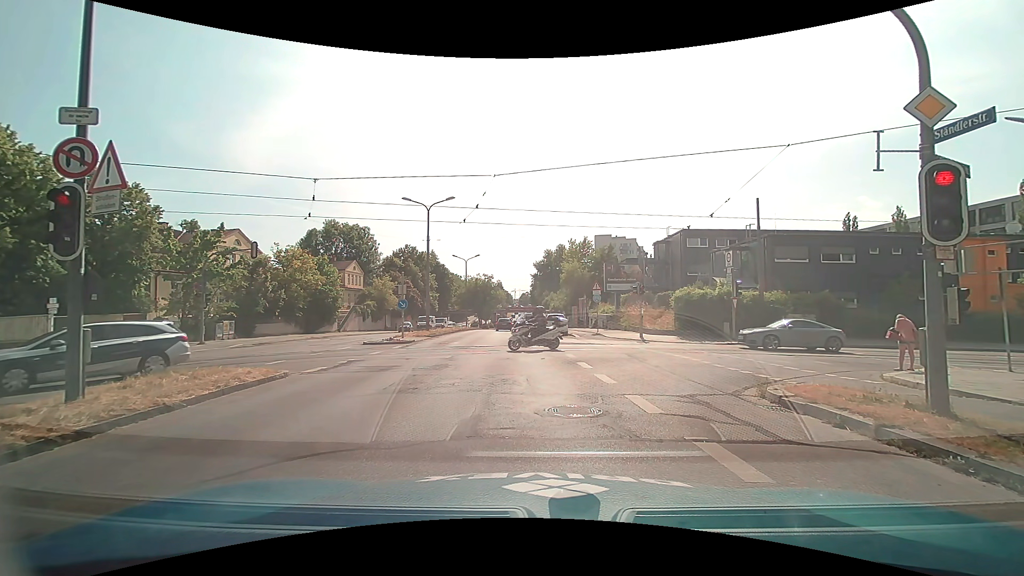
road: secondary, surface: asphalt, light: Day
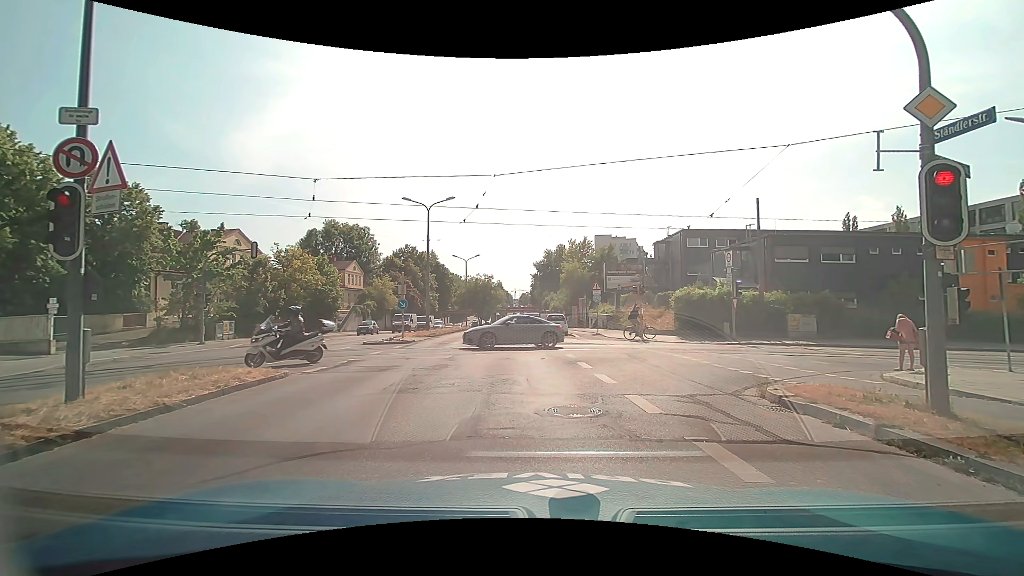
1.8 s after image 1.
(0.0, 0.0) m; 0°
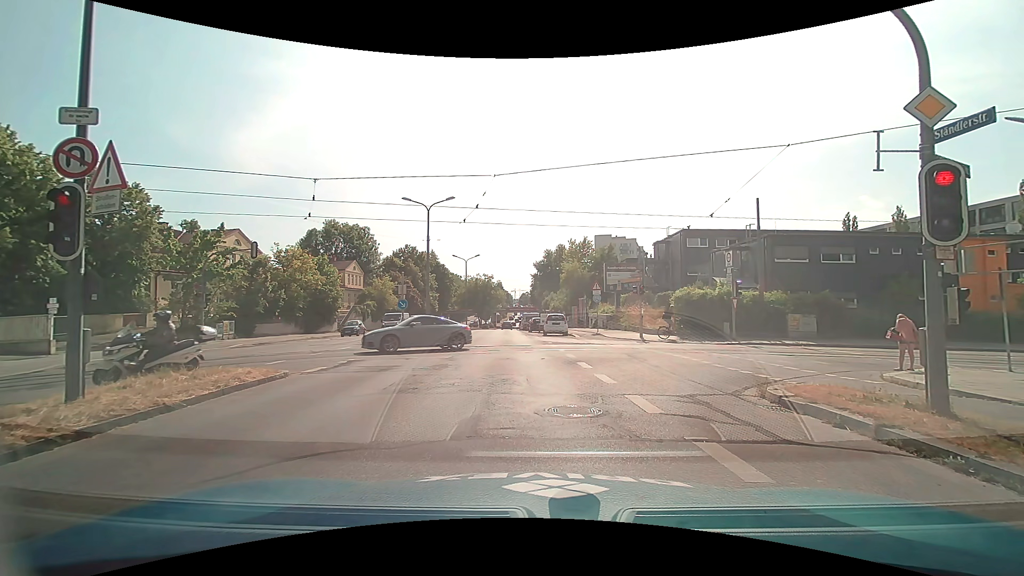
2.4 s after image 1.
(0.0, 0.0) m; 0°
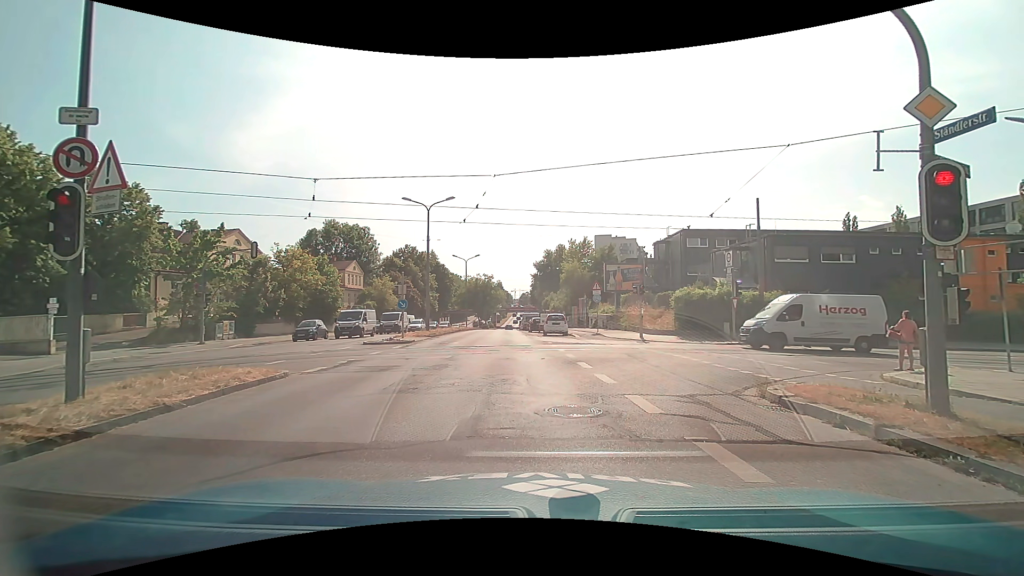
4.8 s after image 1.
(0.0, 0.0) m; 0°
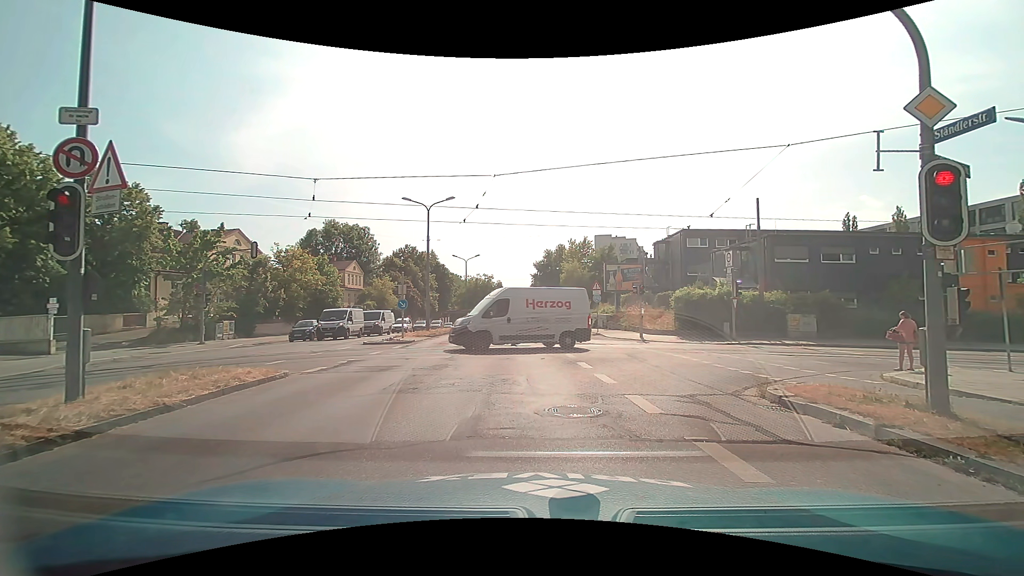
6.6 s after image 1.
(0.0, 0.0) m; 0°
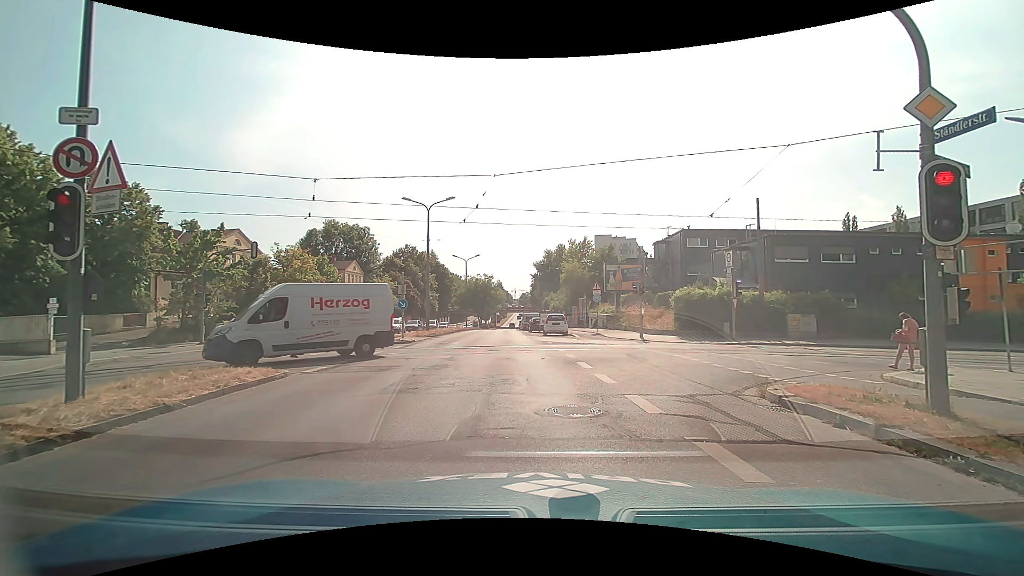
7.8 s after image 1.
(0.0, 0.0) m; 0°
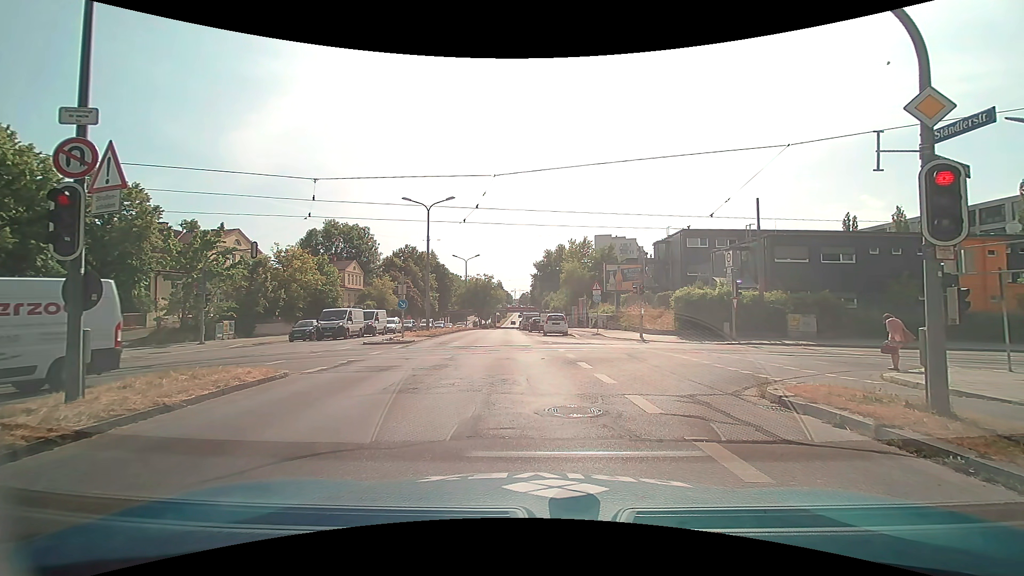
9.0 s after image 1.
(0.0, 0.0) m; 0°
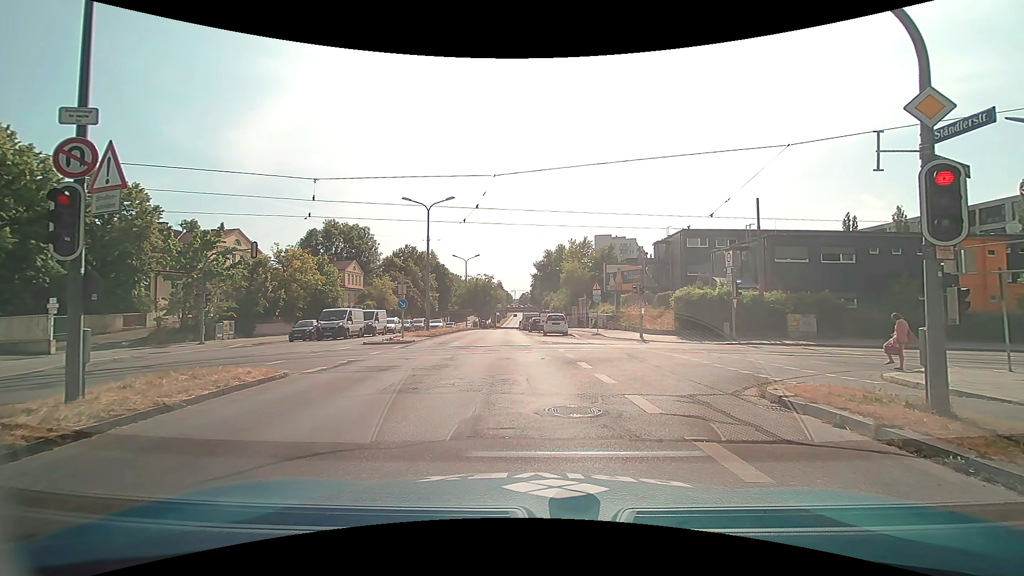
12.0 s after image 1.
(0.0, 0.0) m; 0°
